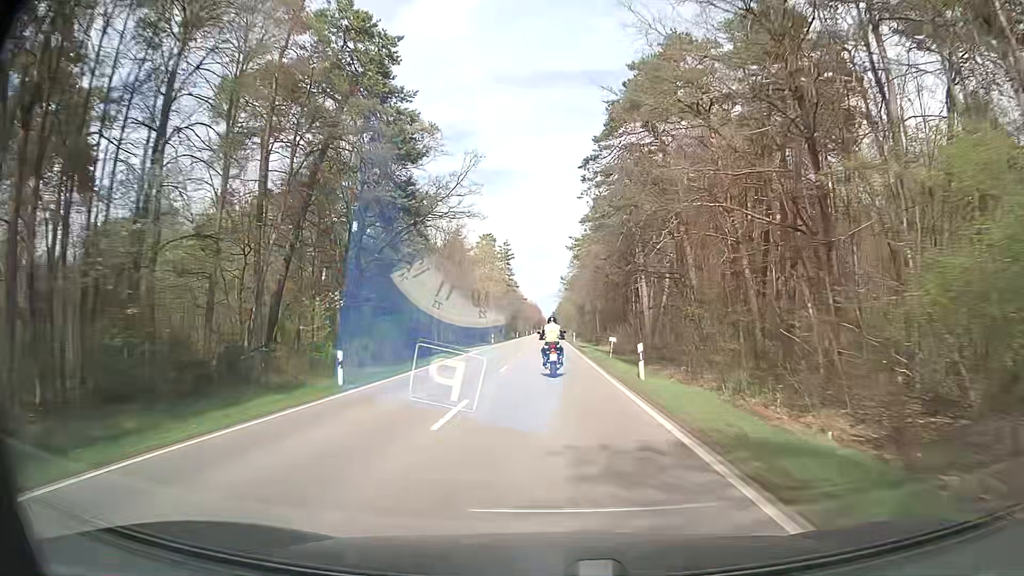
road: secondary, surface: asphalt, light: Day
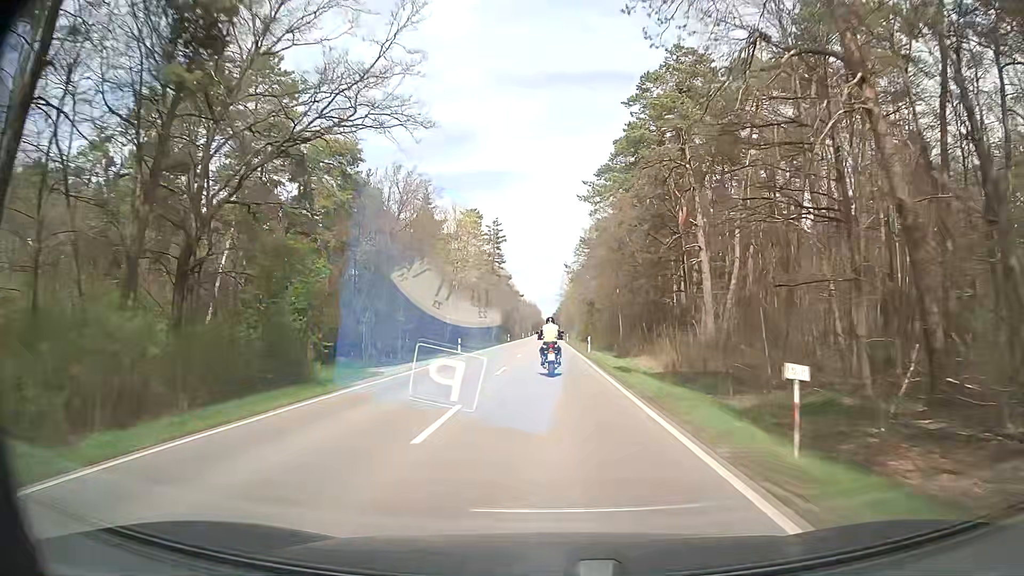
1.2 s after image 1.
(-0.2, +25.2) m; -1°
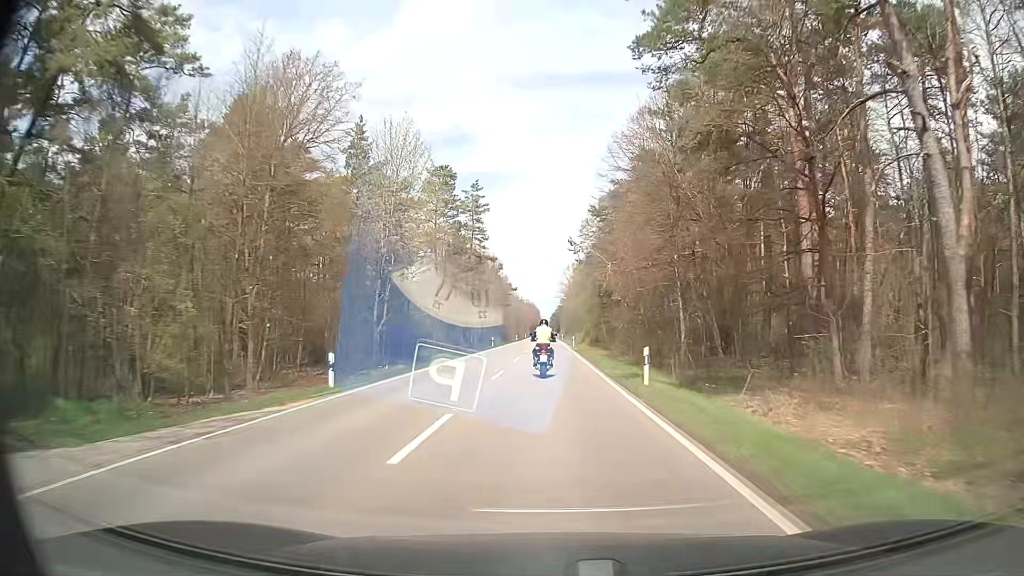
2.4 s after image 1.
(+0.1, +25.3) m; 0°
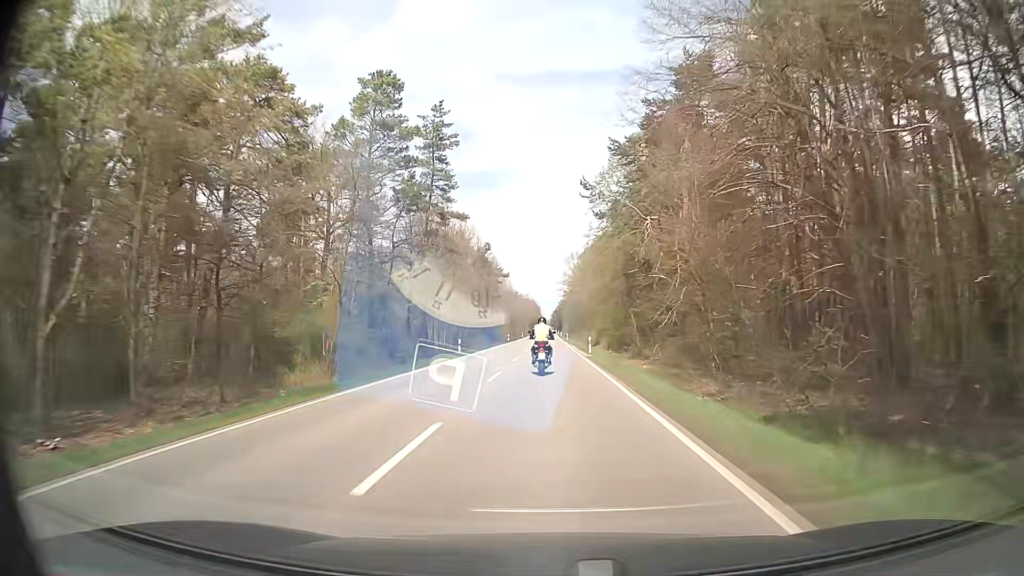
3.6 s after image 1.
(+0.1, +25.5) m; 0°
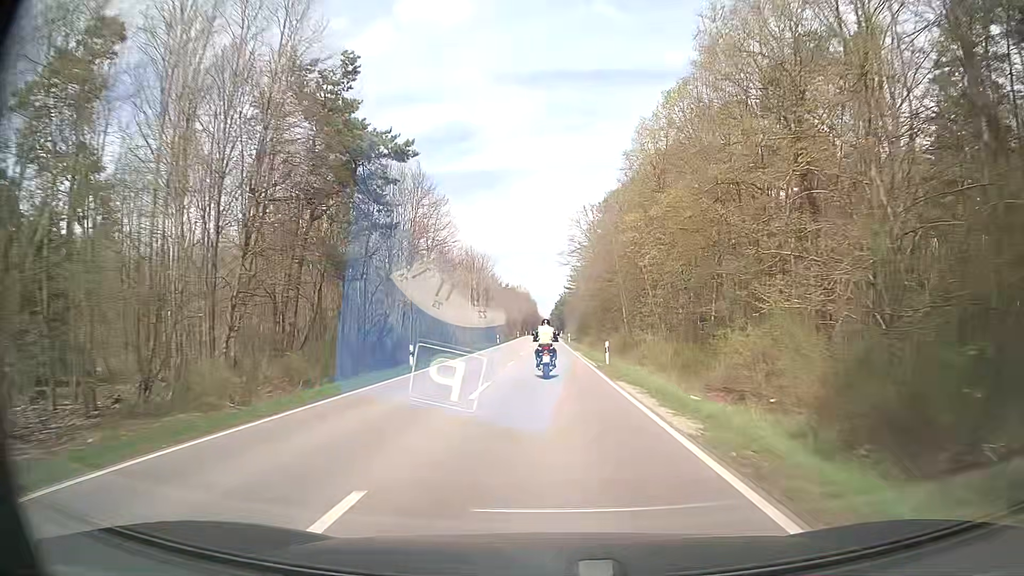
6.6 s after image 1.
(+0.1, +64.3) m; 0°
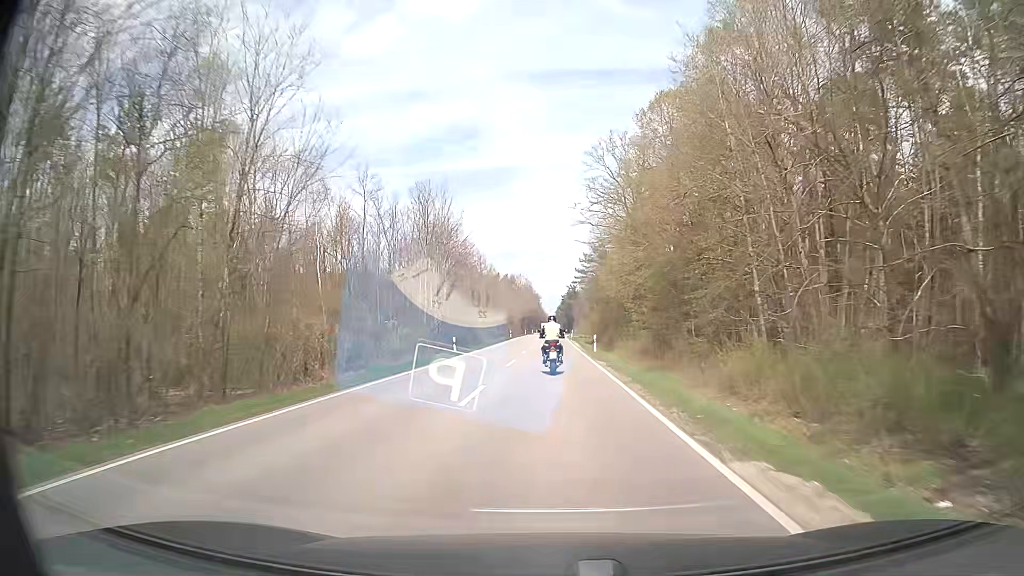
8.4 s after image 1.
(-0.2, +38.0) m; 0°
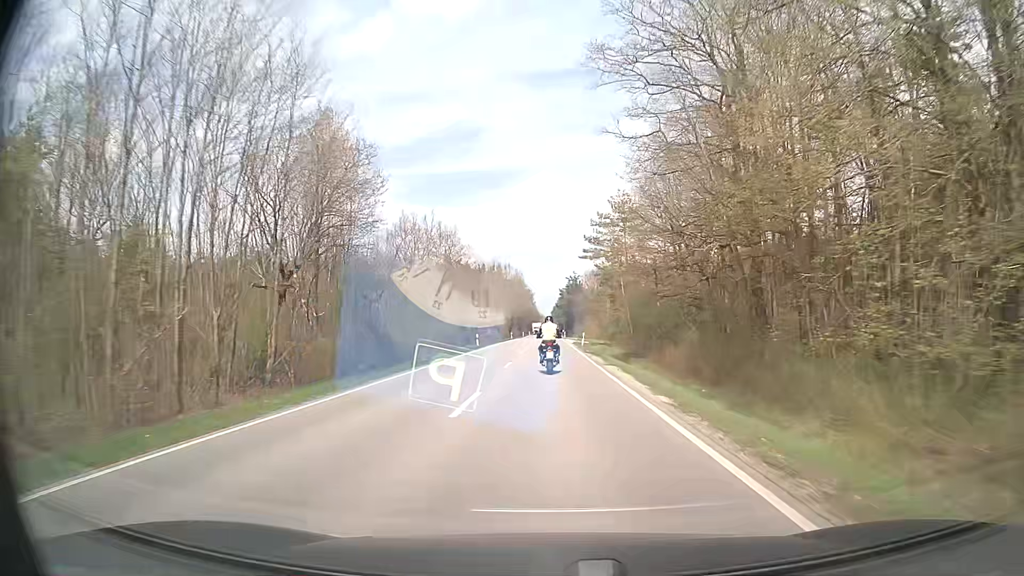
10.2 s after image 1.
(-0.3, +37.5) m; 0°
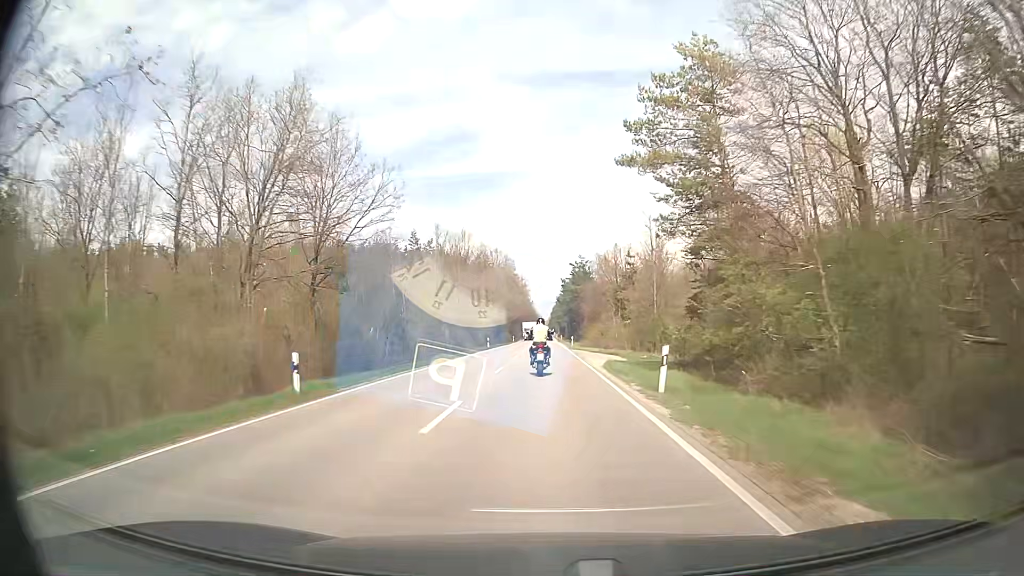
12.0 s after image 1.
(+0.1, +37.6) m; 0°
(0, +10) (0, +20) (0, +30) (0, +40) (0, +50) (0, +60) (0, +70) (0, +80) (0, +90) (0, +100) m
